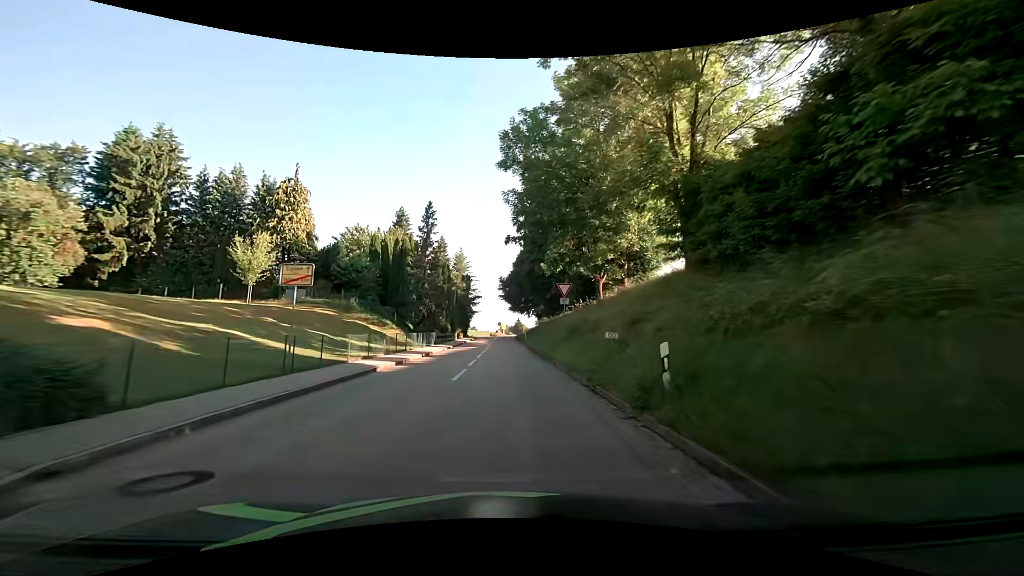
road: tertiary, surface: asphalt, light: Day
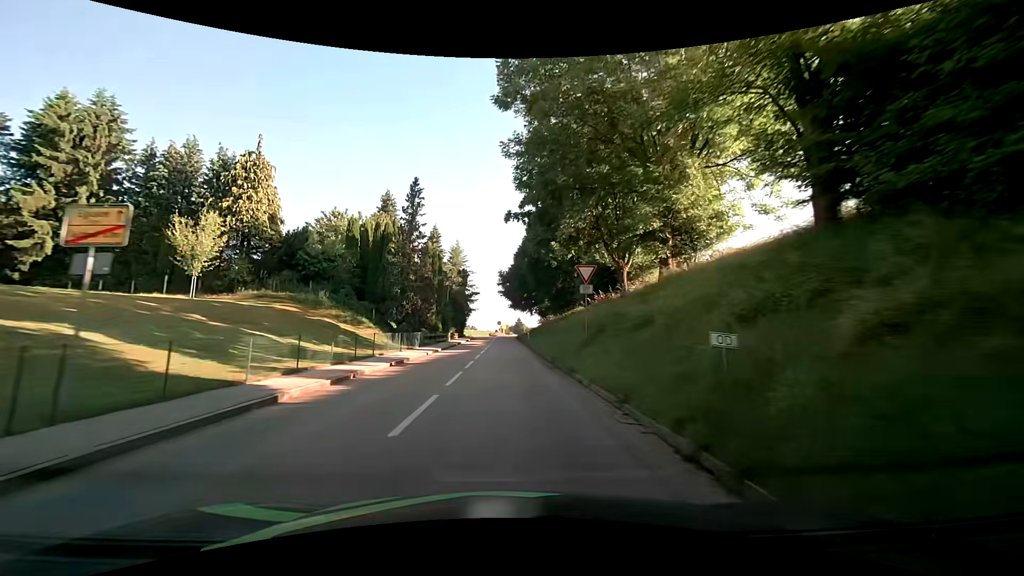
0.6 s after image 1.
(0.0, +7.5) m; -1°
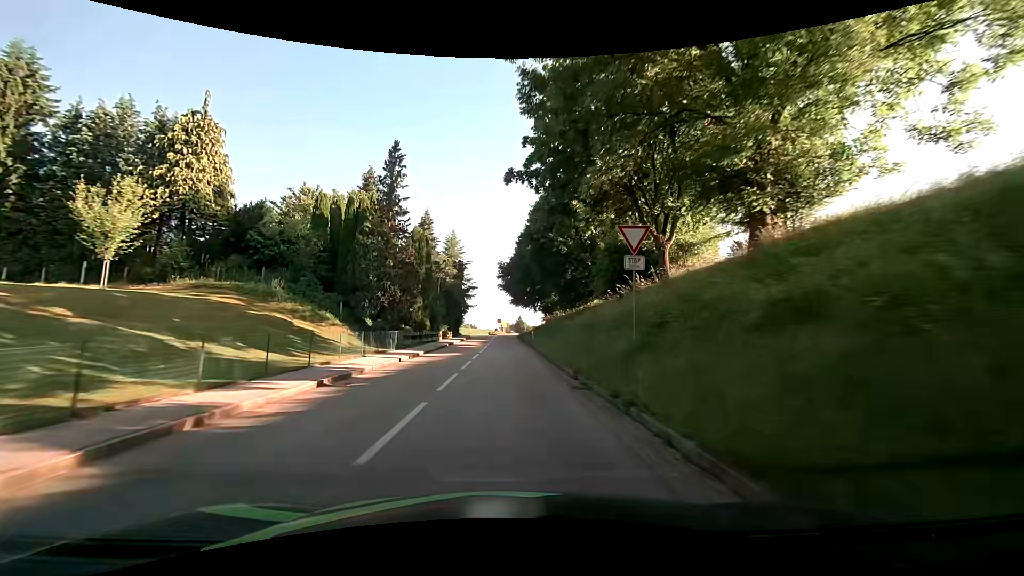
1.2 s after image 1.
(0.0, +7.5) m; 0°
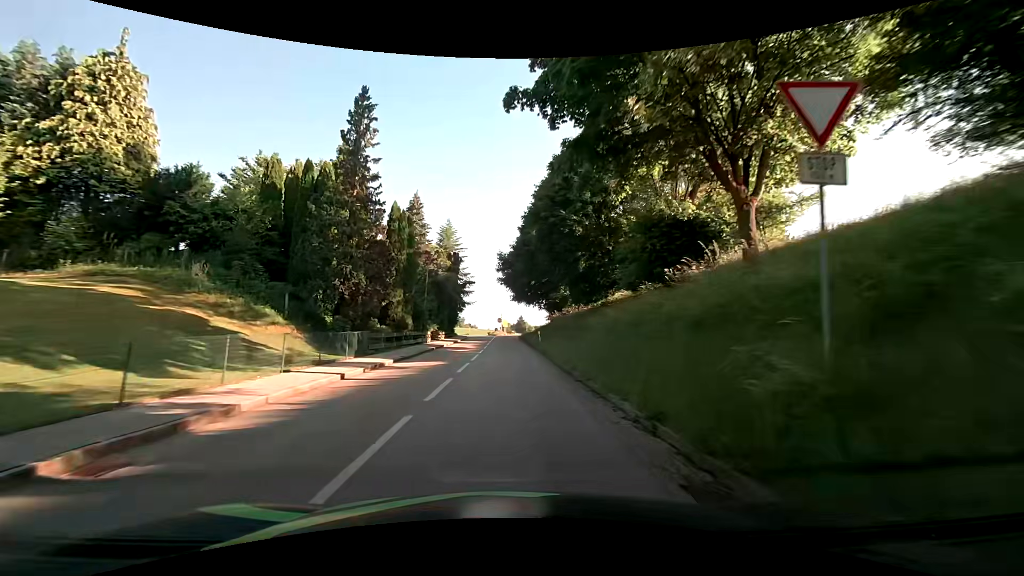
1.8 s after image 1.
(0.0, +7.5) m; 0°
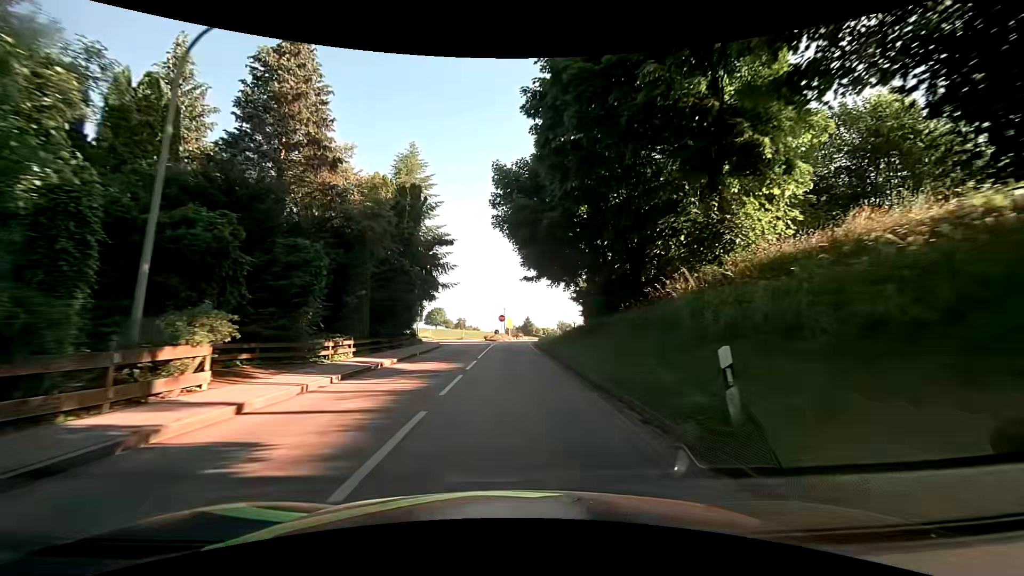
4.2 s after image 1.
(-0.2, +29.8) m; 0°
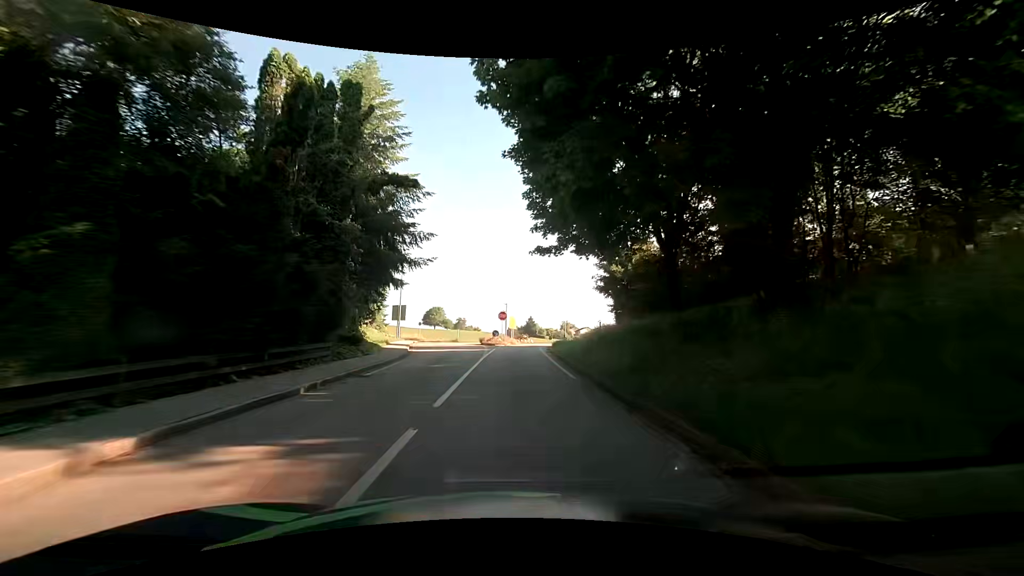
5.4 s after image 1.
(-0.1, +13.4) m; -1°
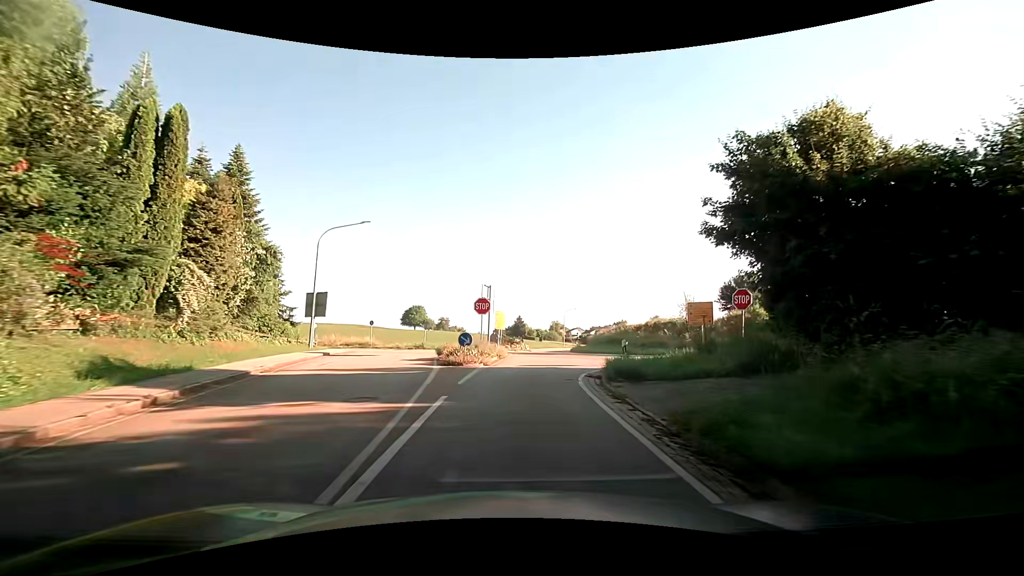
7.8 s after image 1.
(+0.1, +22.1) m; 0°
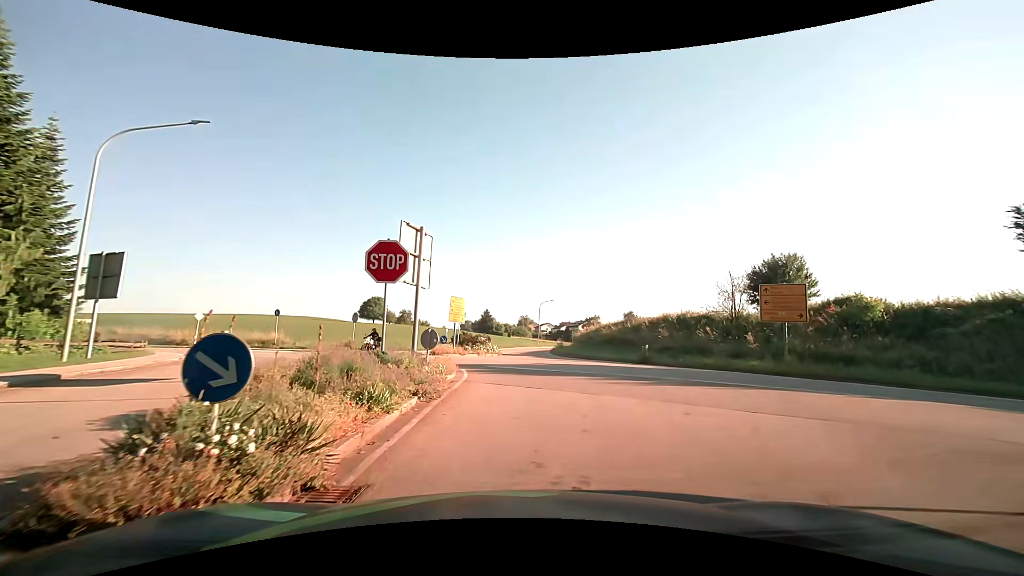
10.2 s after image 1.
(+0.7, +15.8) m; +5°
(0, +10) (+1, +20) (-4, +28) (-12, +34) (-20, +40) (-29, +45) (-37, +50) (-46, +55) (-55, +60) (-63, +65) m
